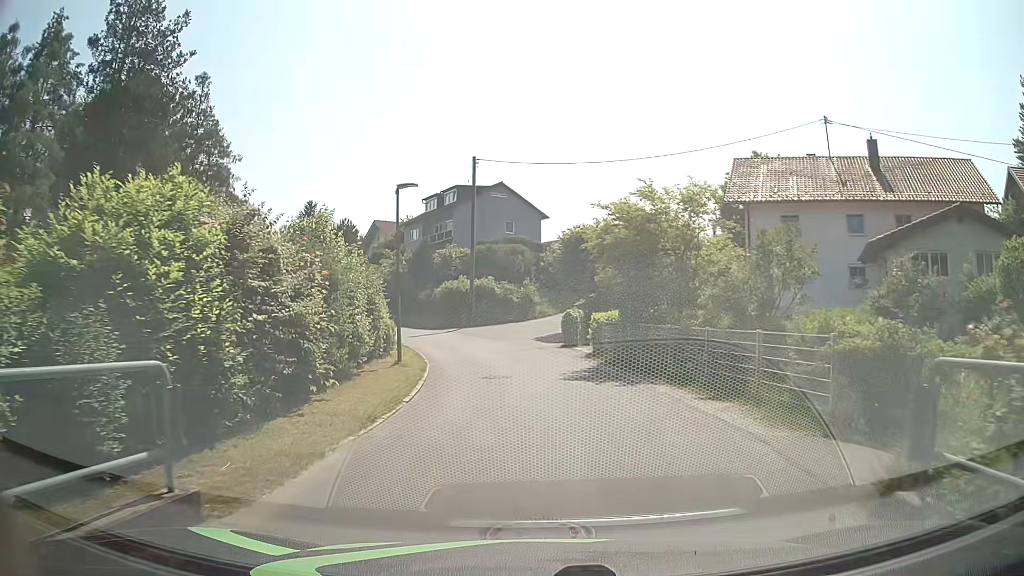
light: Day
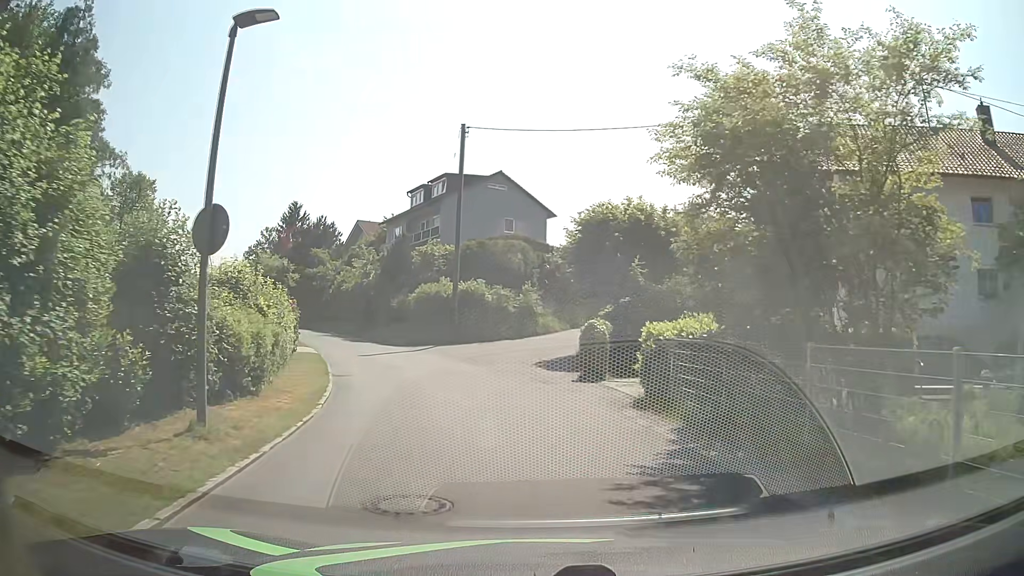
(0.0, +11.5) m; 0°
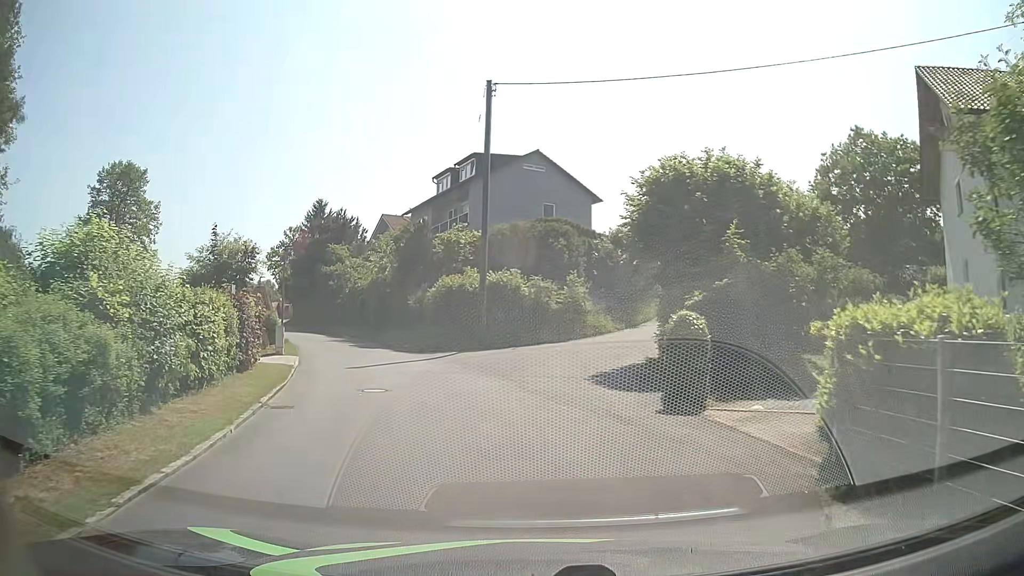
(-0.2, +7.2) m; -3°
